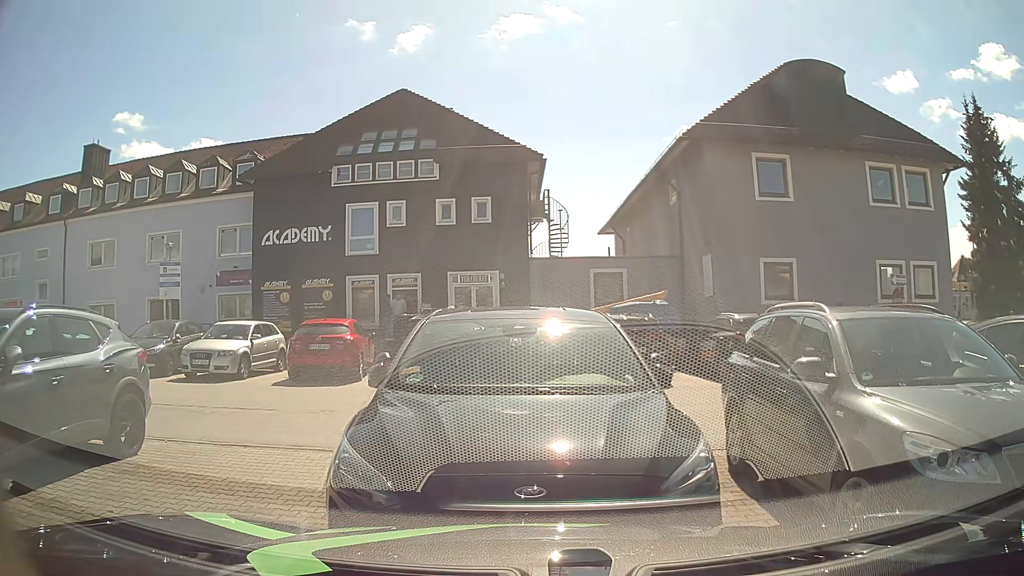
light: Day
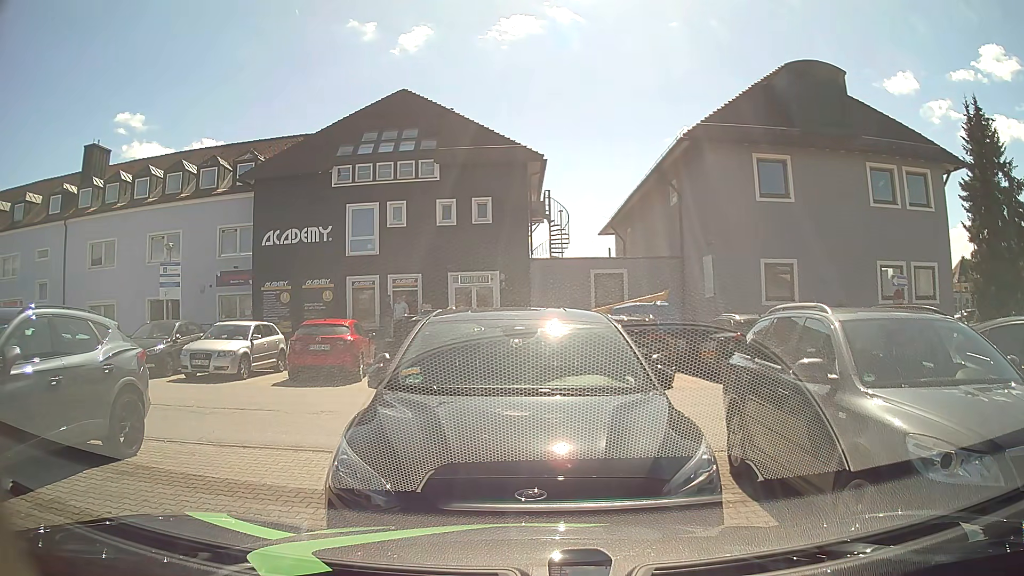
(0.0, 0.0) m; 0°
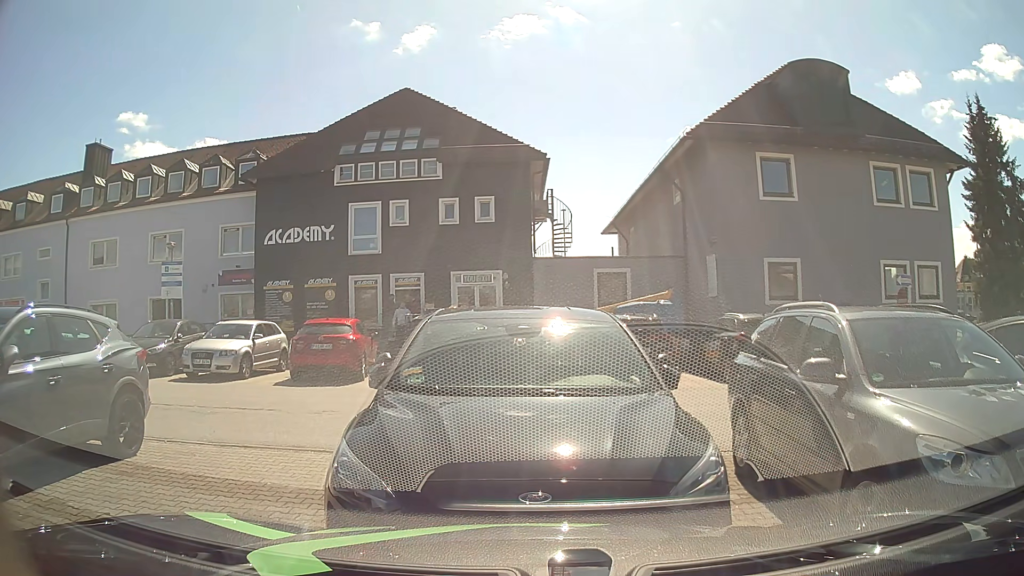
(0.0, +0.1) m; 0°
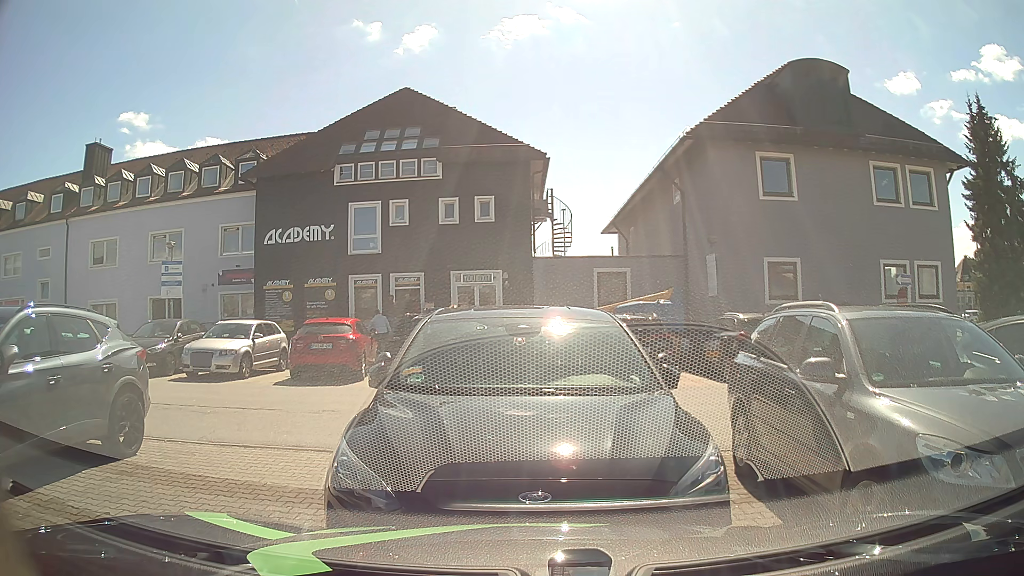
(0.0, 0.0) m; 0°
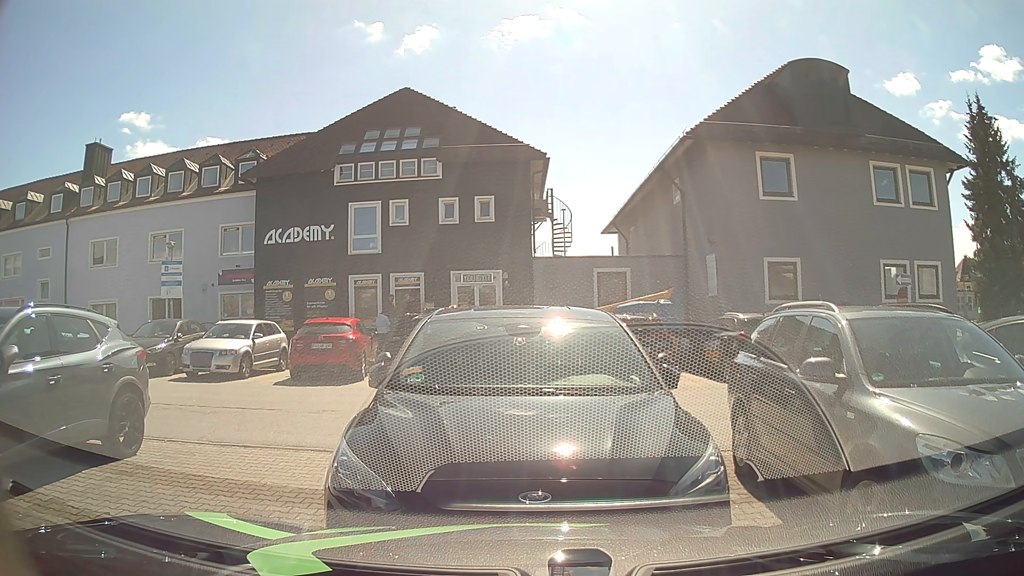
(0.0, 0.0) m; 0°
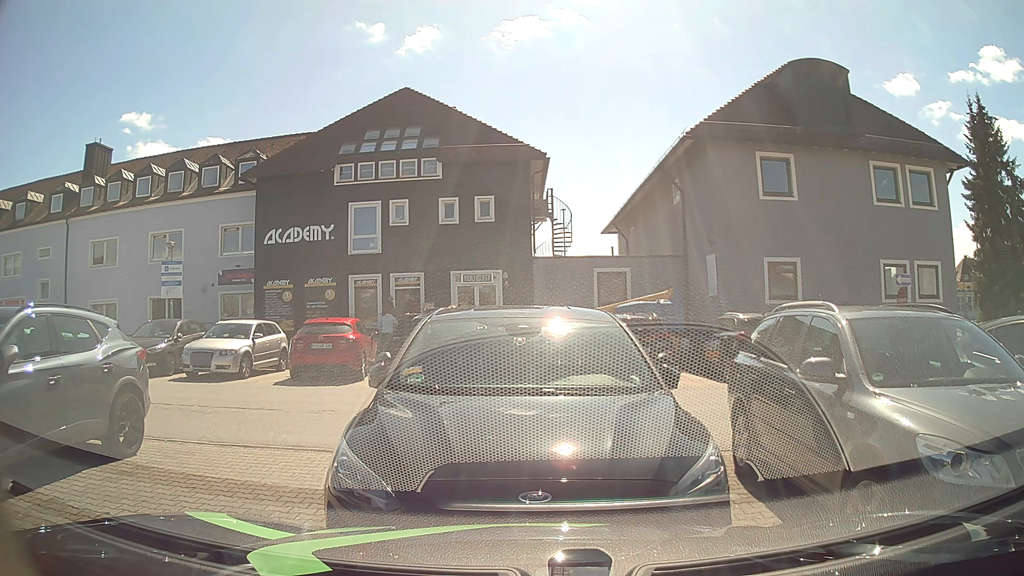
(0.0, 0.0) m; 0°
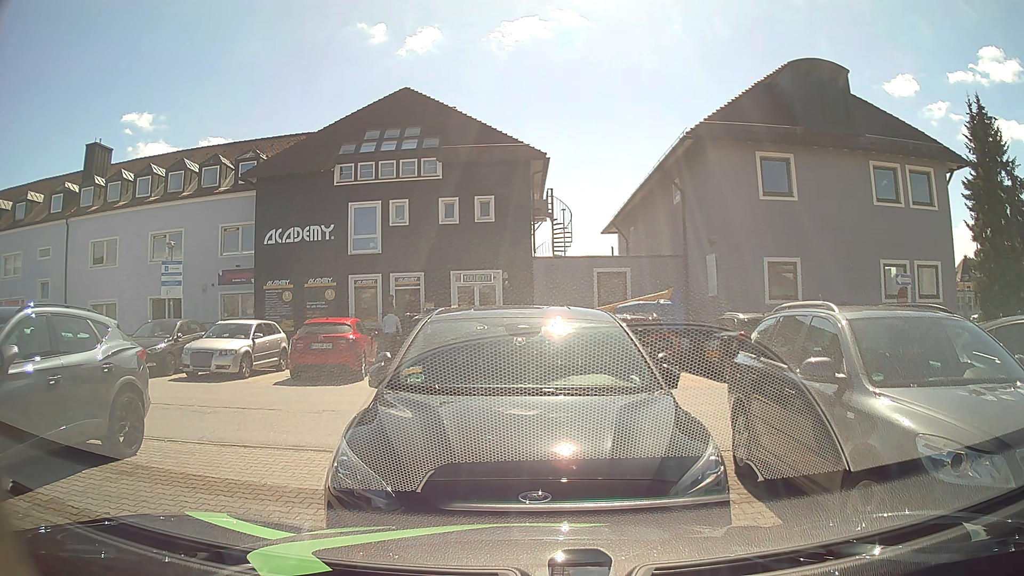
(0.0, 0.0) m; 0°
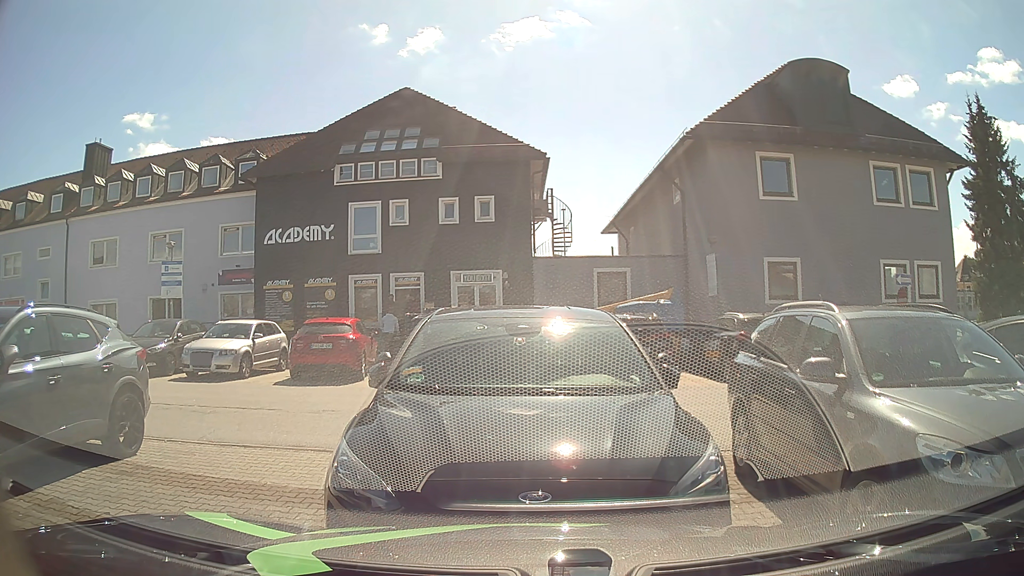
(0.0, 0.0) m; 0°
